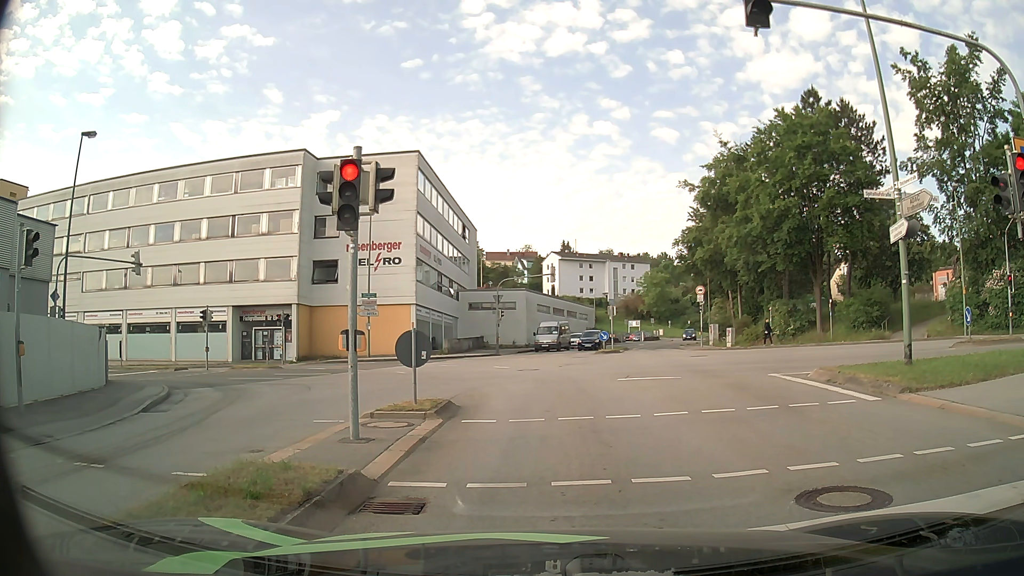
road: tertiary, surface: asphalt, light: Day
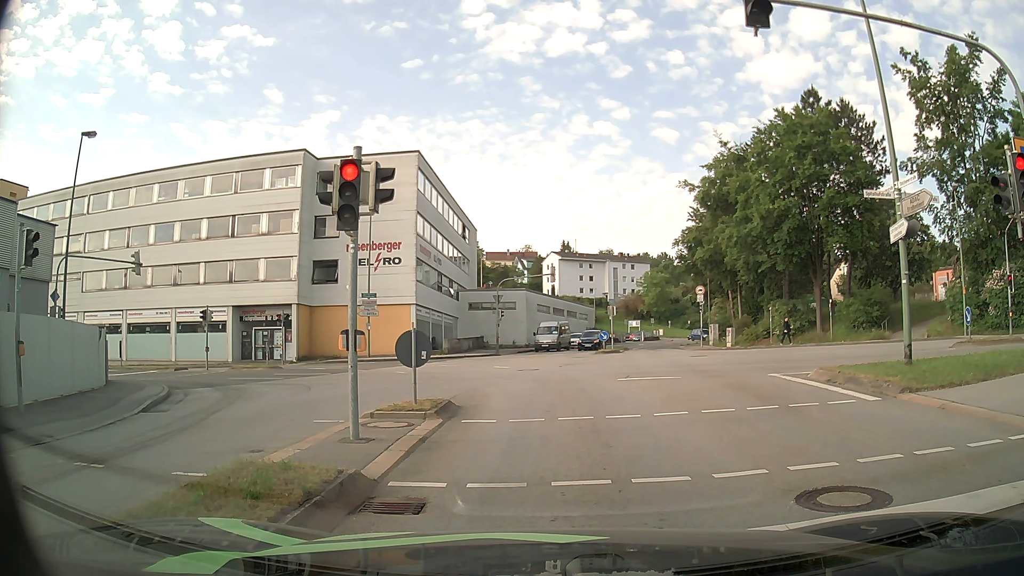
(0.0, 0.0) m; 0°
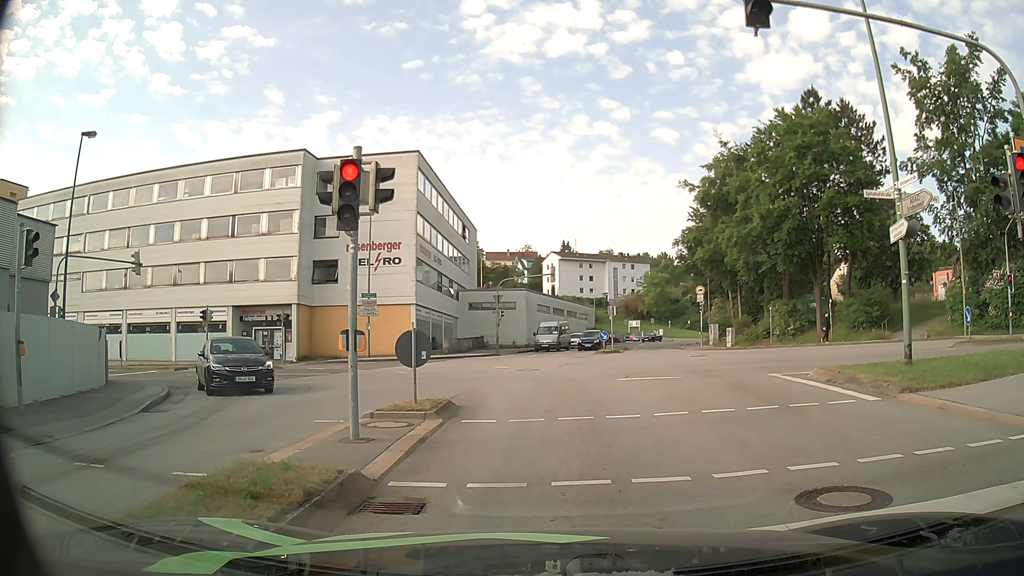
(0.0, 0.0) m; 0°
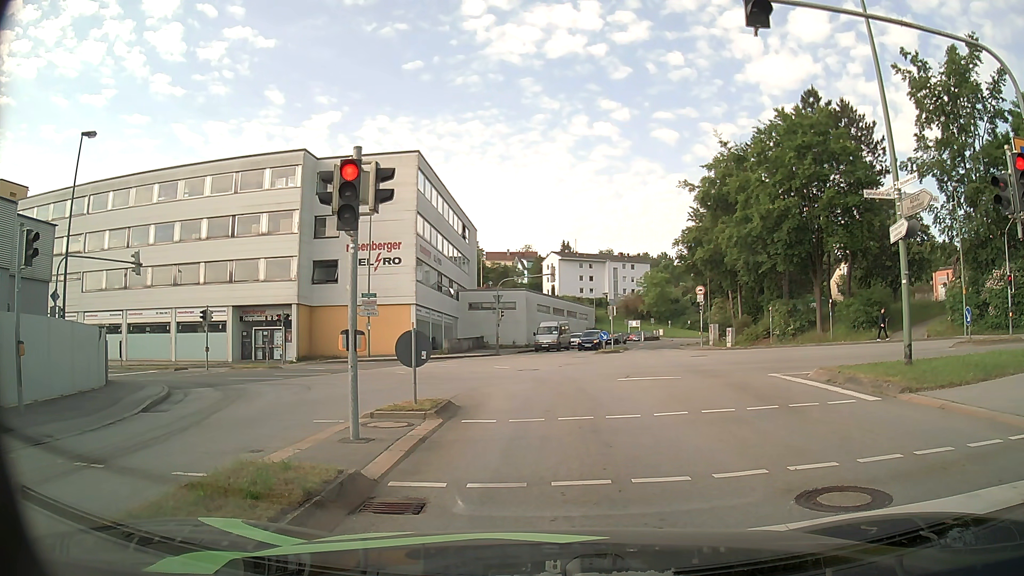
(0.0, 0.0) m; 0°
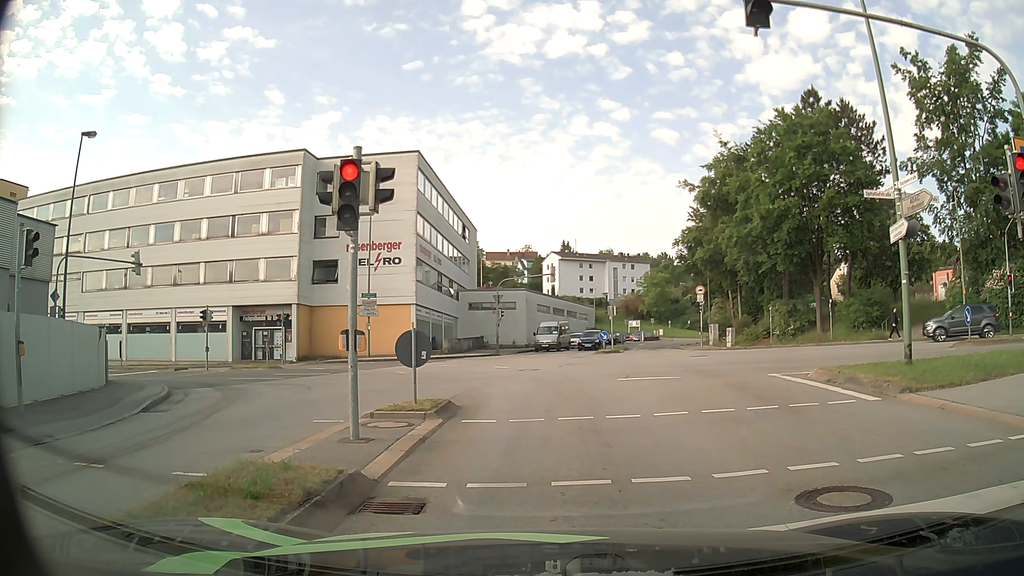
(0.0, 0.0) m; 0°
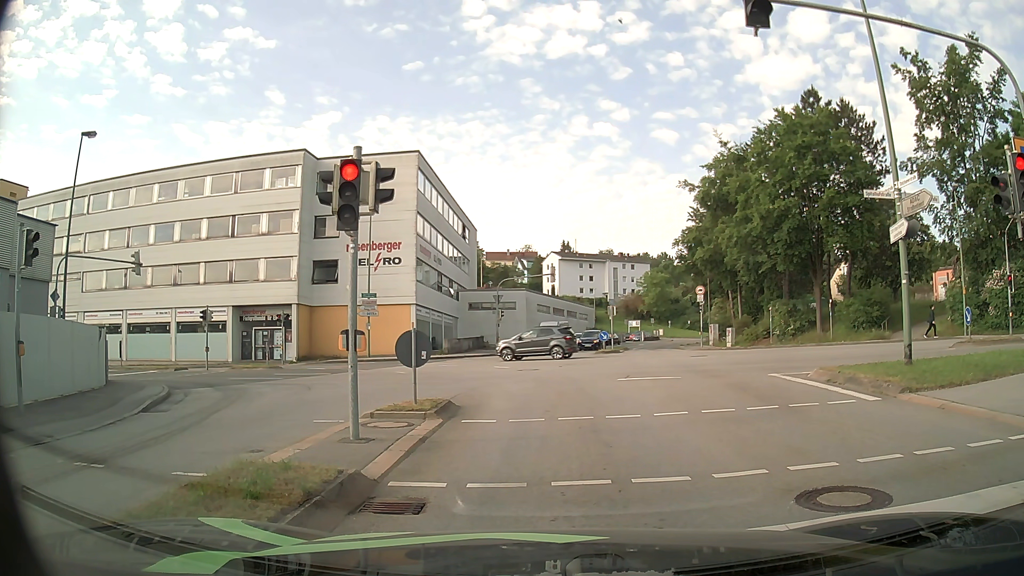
(0.0, 0.0) m; 0°
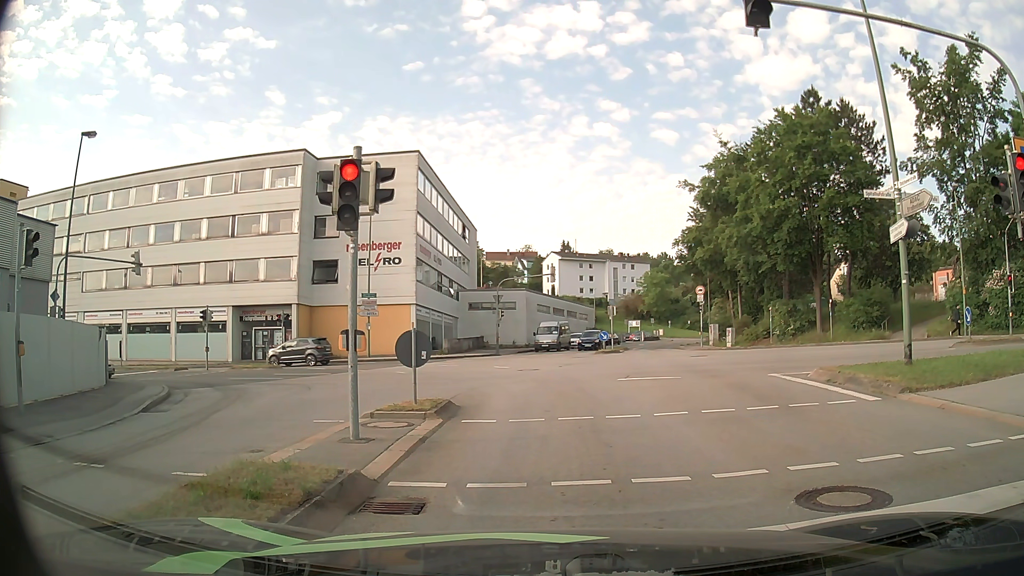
(0.0, 0.0) m; 0°
